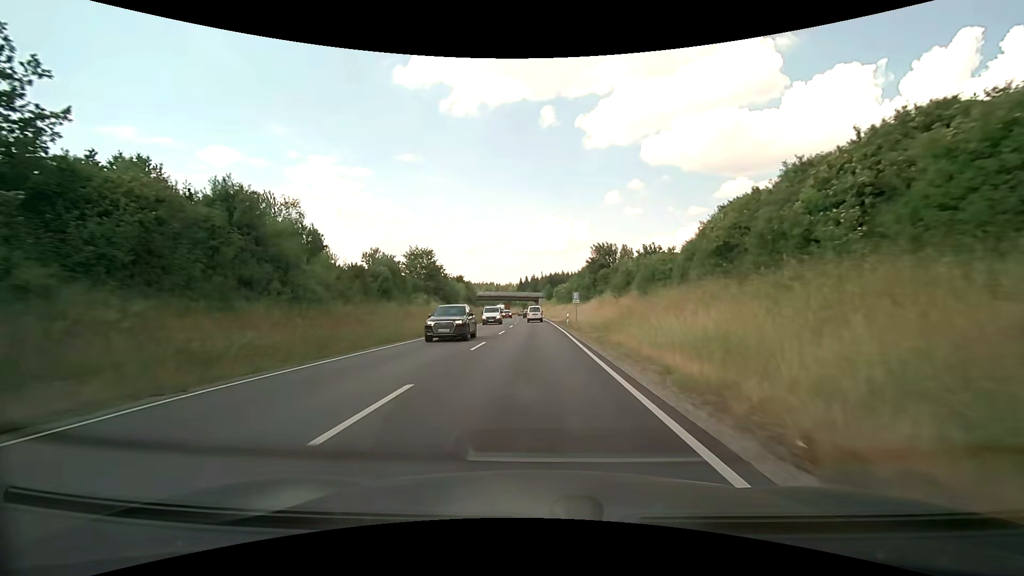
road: primary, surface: asphalt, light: Day
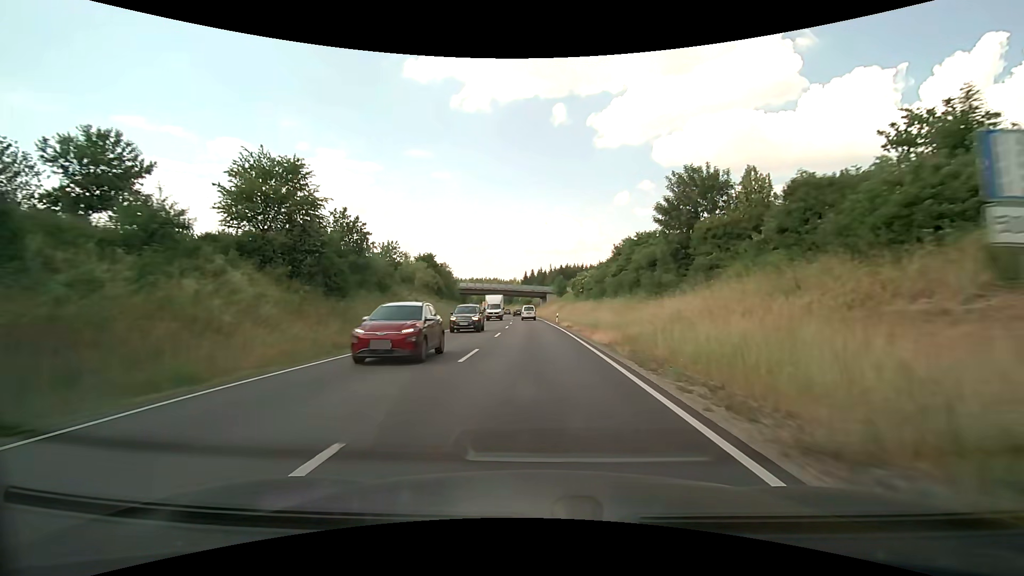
(-0.1, +40.5) m; 0°
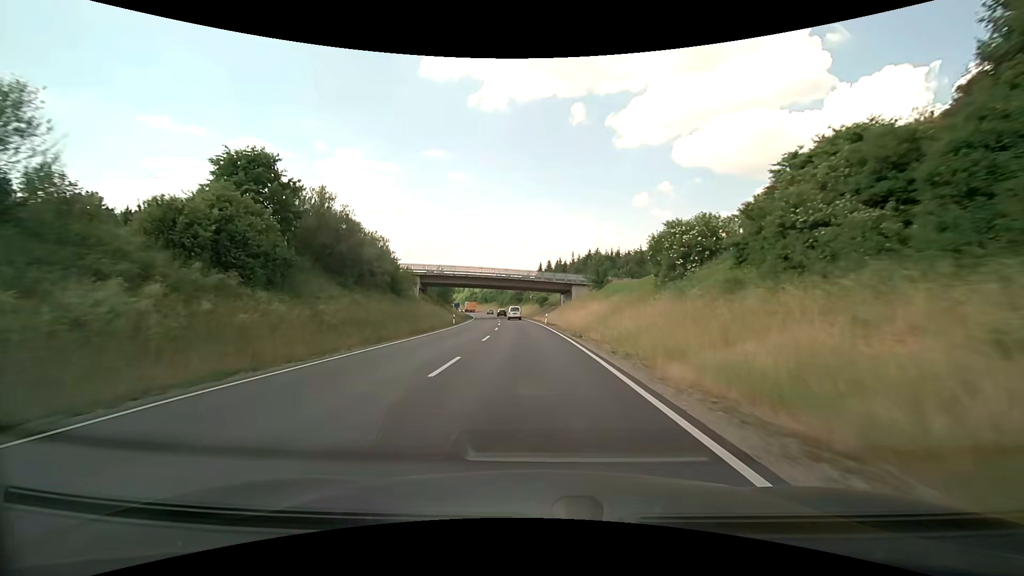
(-0.7, +51.2) m; -2°
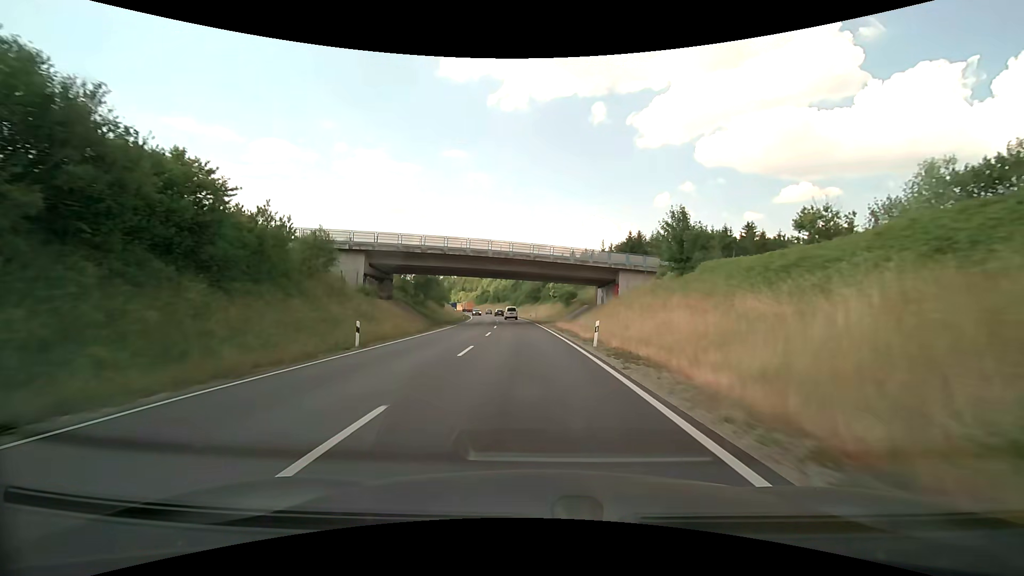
(-0.6, +31.7) m; -2°
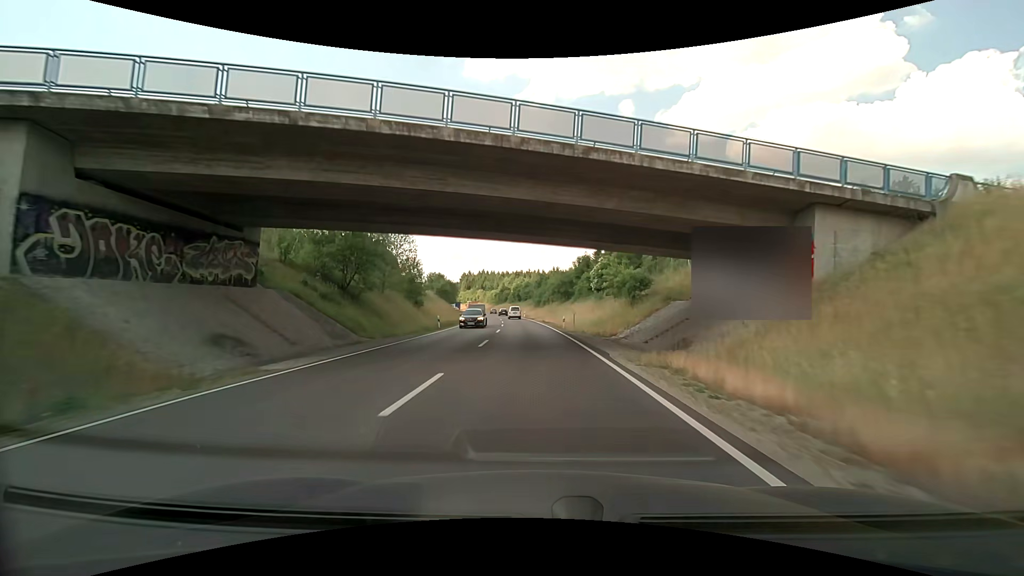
(-0.8, +32.8) m; -3°
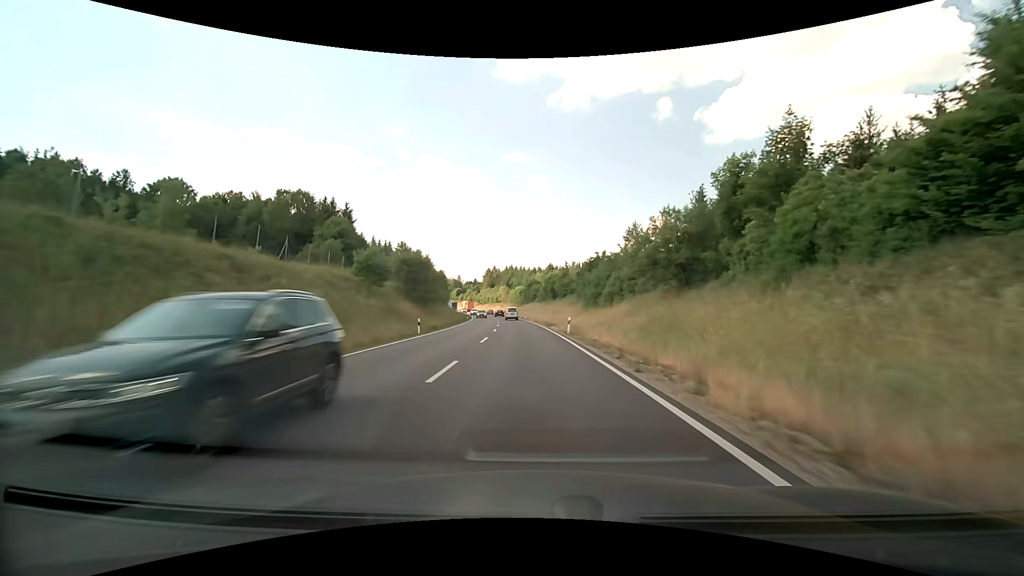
(-2.1, +57.6) m; -4°
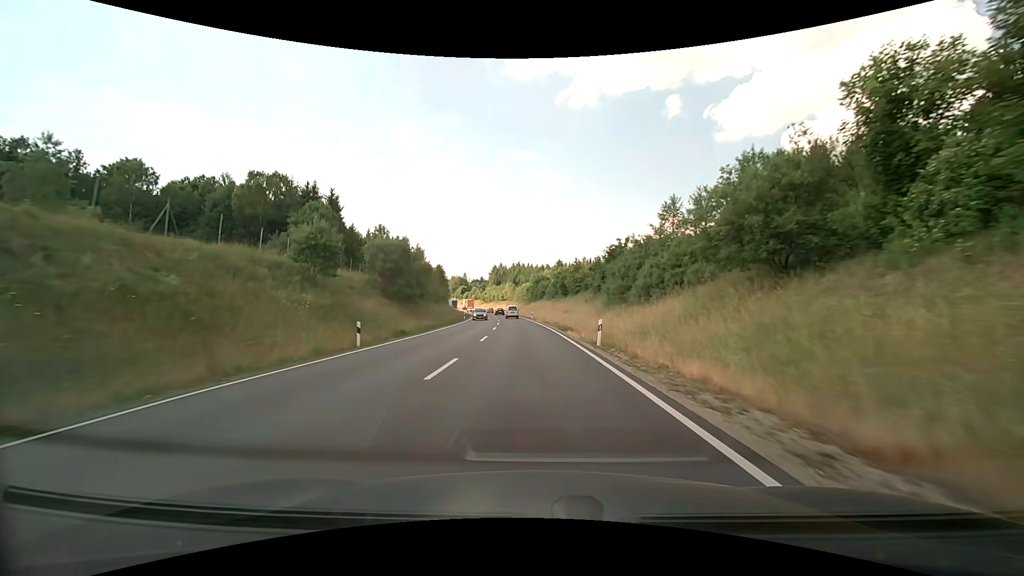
(-0.1, +11.9) m; -1°
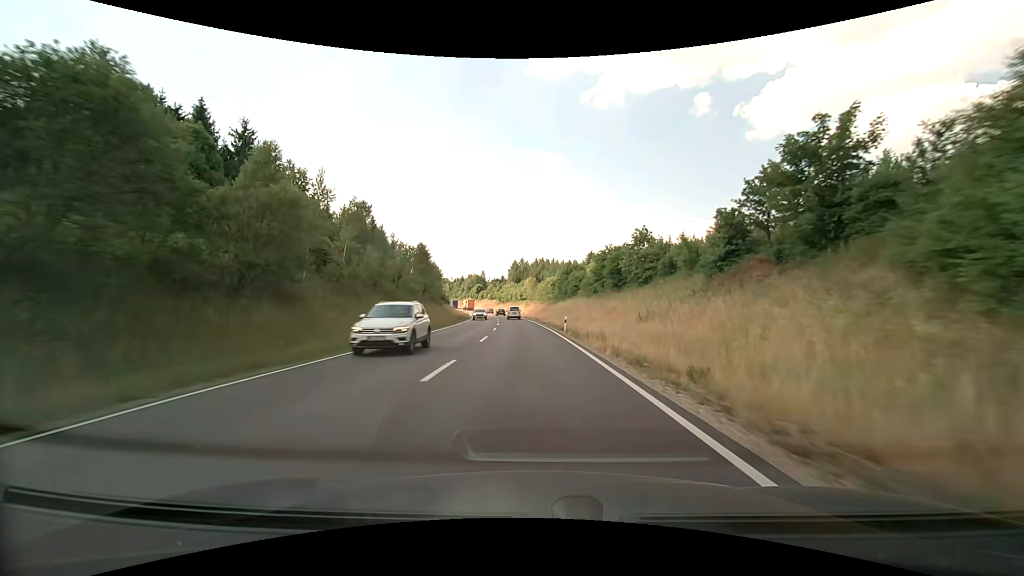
(-0.9, +36.6) m; -3°
(0, +10) (0, +20) (-1, +30) (-1, +40) (-2, +50) (-2, +60) (-3, +70) (-4, +80) (-5, +90) (-7, +100) m
